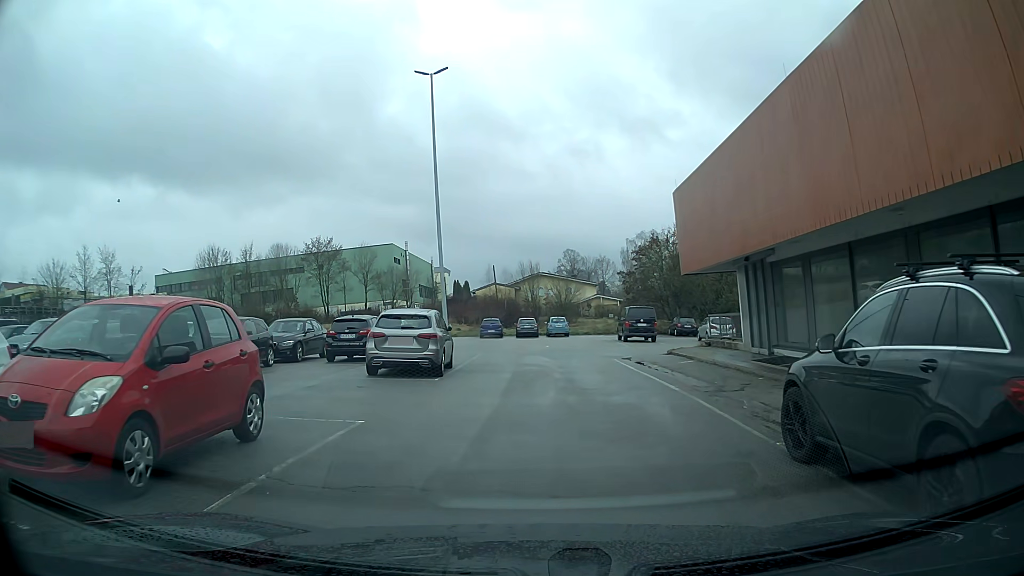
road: service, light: Day
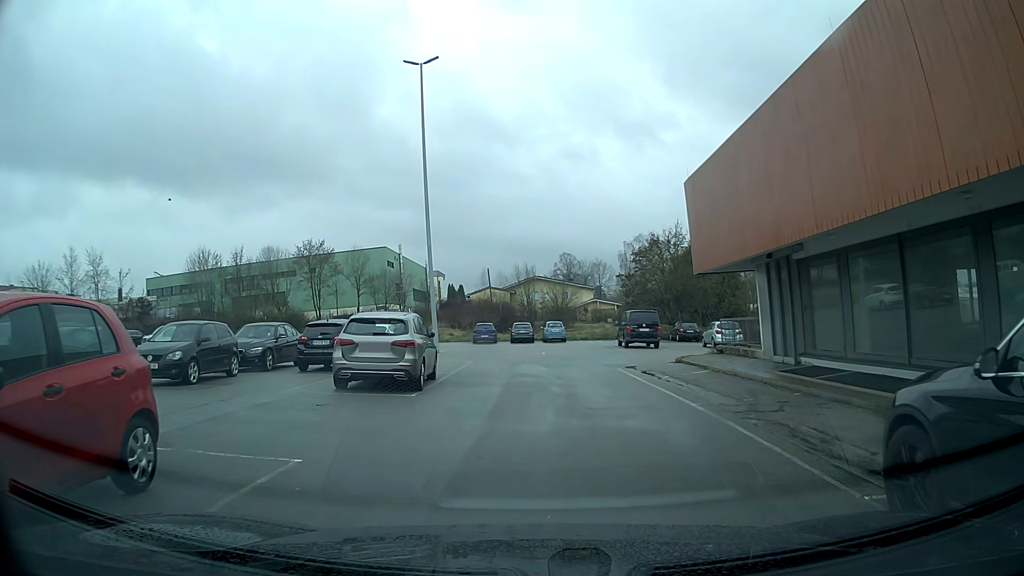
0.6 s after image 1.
(0.0, +2.3) m; 0°
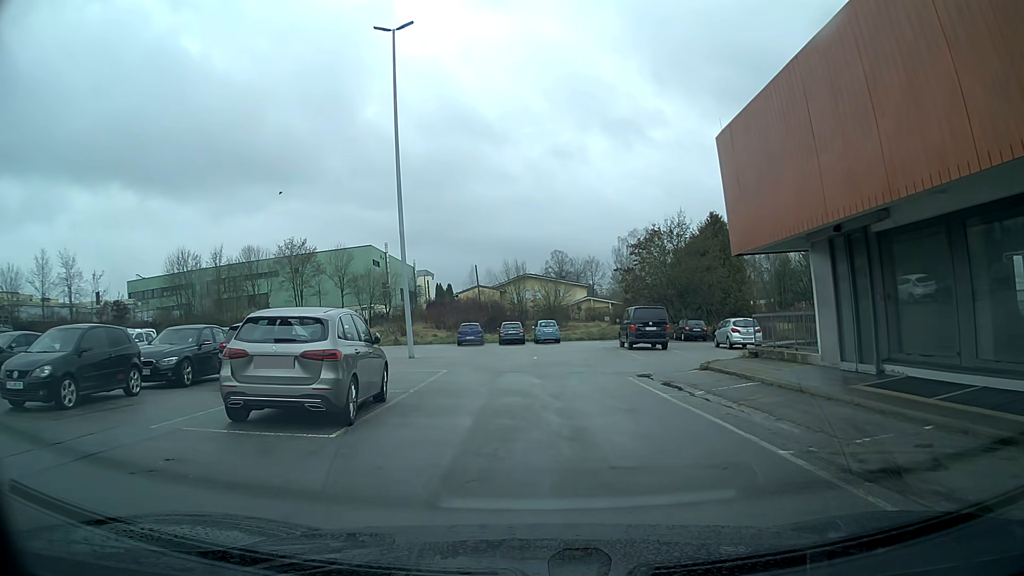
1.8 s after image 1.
(0.0, +4.6) m; +1°
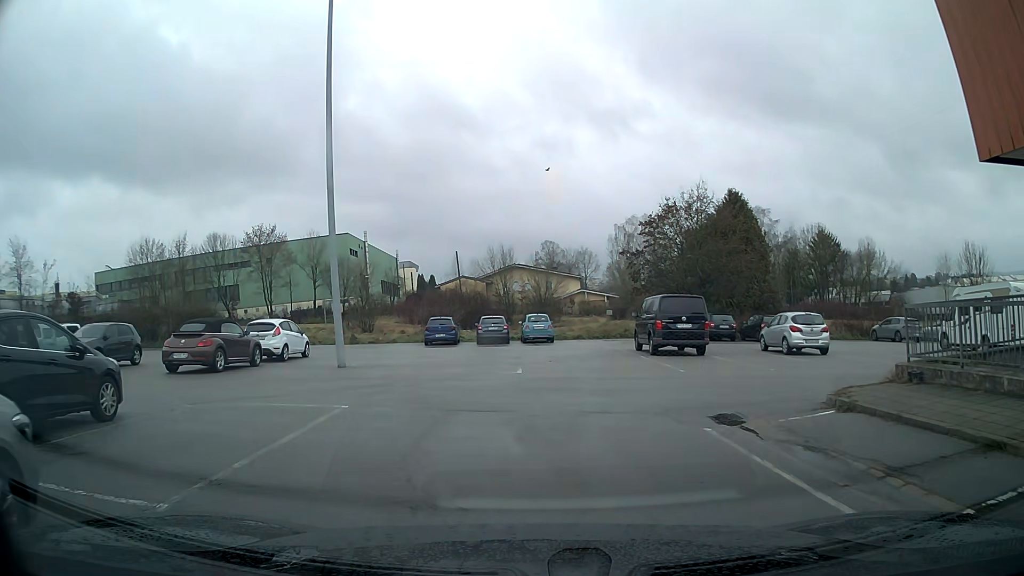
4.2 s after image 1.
(+0.1, +9.0) m; 0°
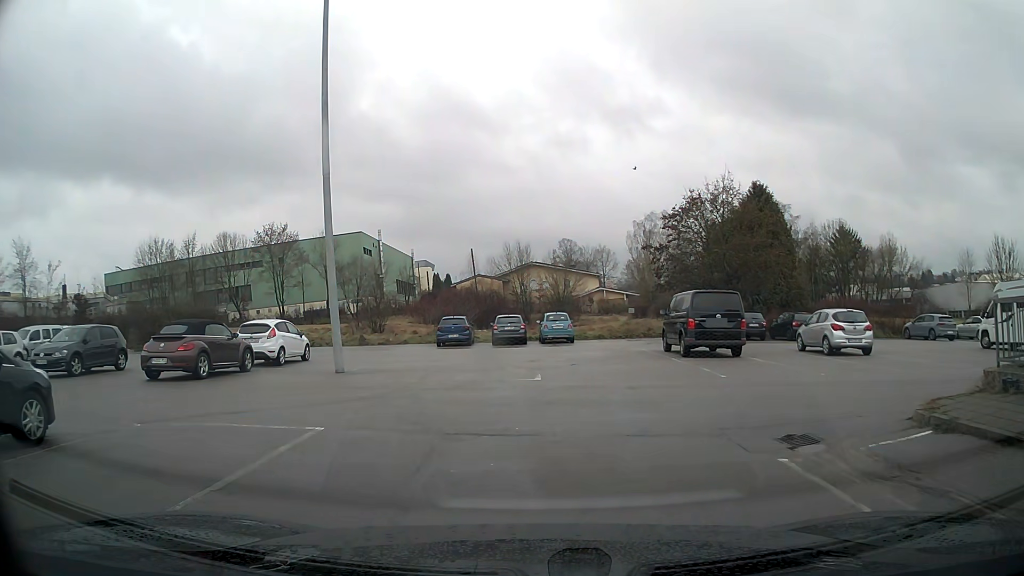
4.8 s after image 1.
(0.0, +2.0) m; -1°
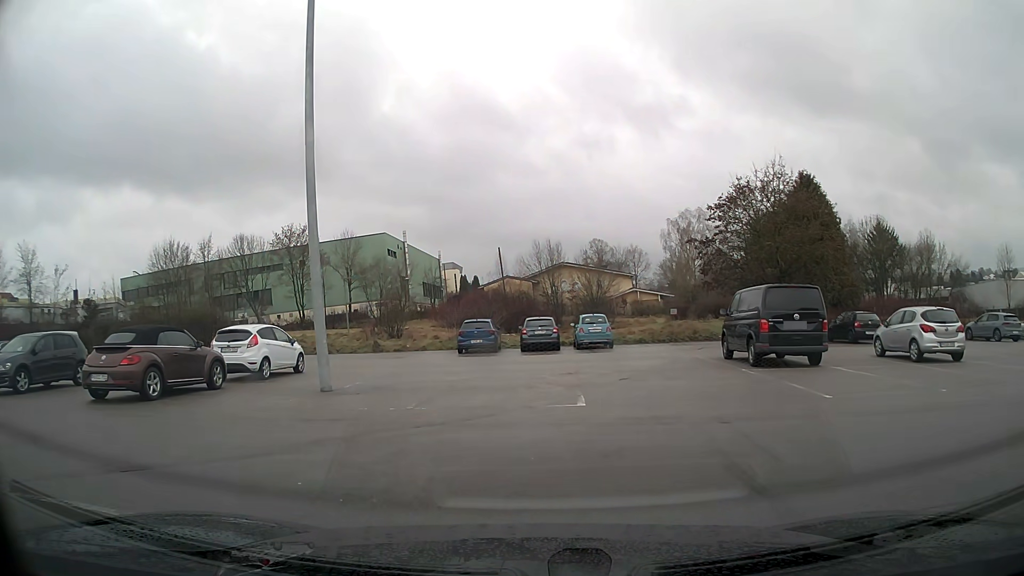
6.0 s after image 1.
(-0.1, +3.8) m; -2°
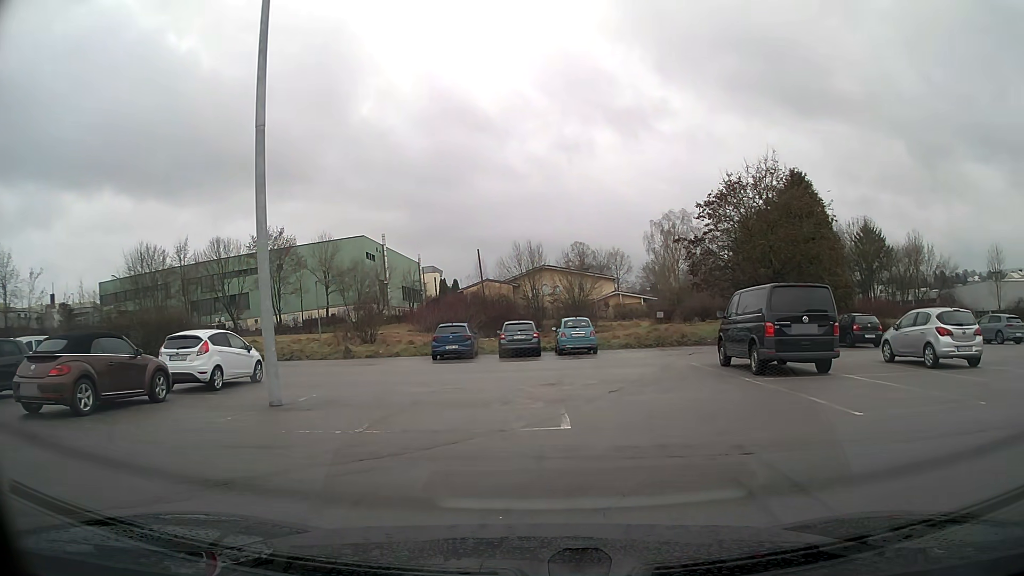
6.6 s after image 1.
(+0.1, +1.8) m; +4°
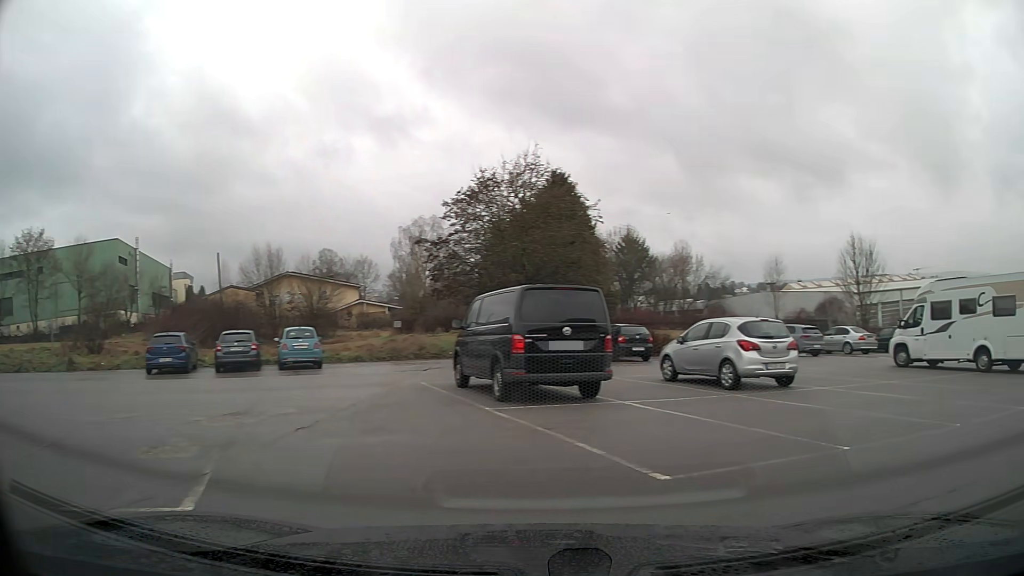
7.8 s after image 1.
(+0.6, +3.3) m; +25°
